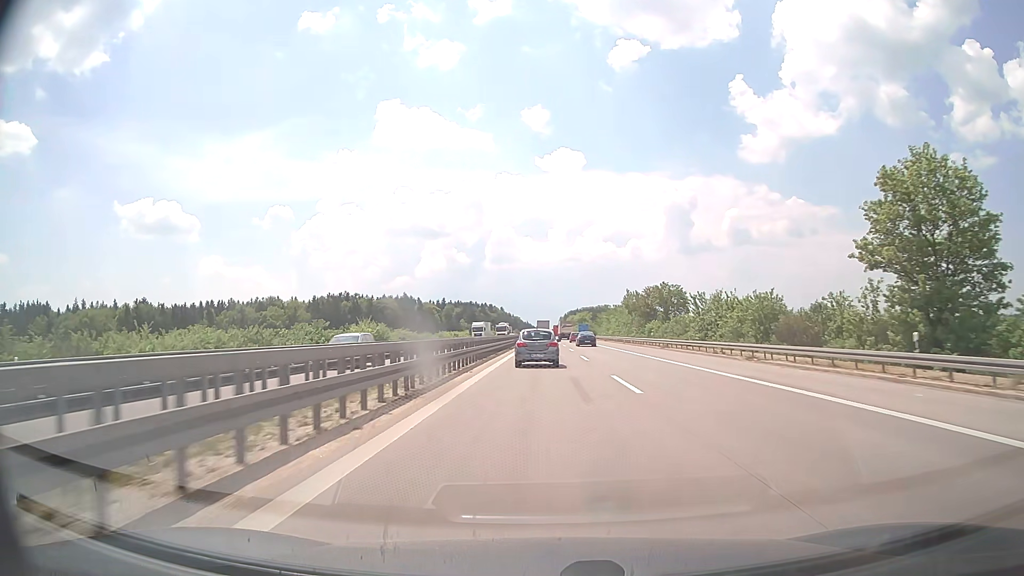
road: motorway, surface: concrete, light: Day
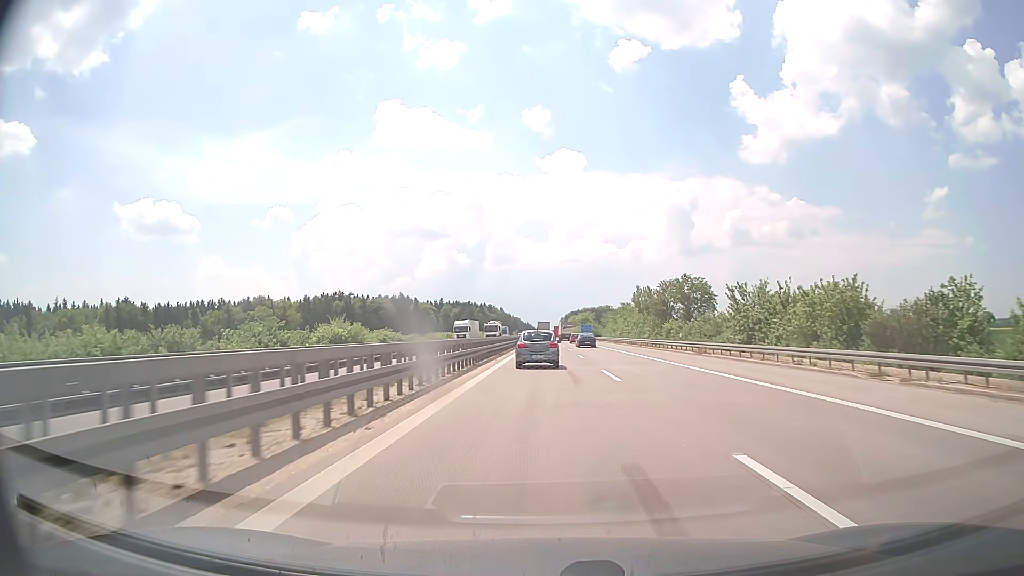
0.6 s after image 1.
(0.0, +13.6) m; 0°
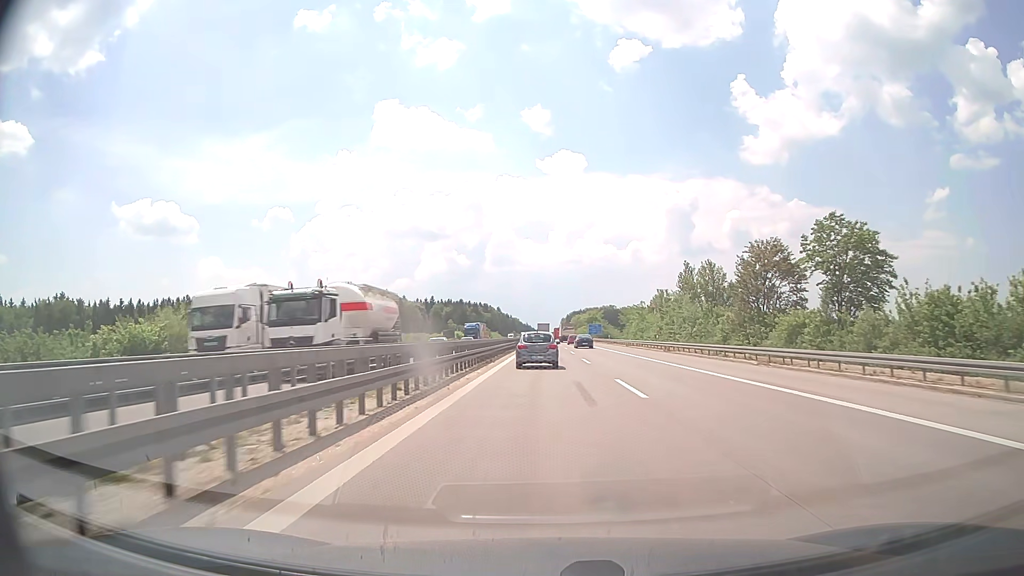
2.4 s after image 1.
(0.0, +40.8) m; 0°
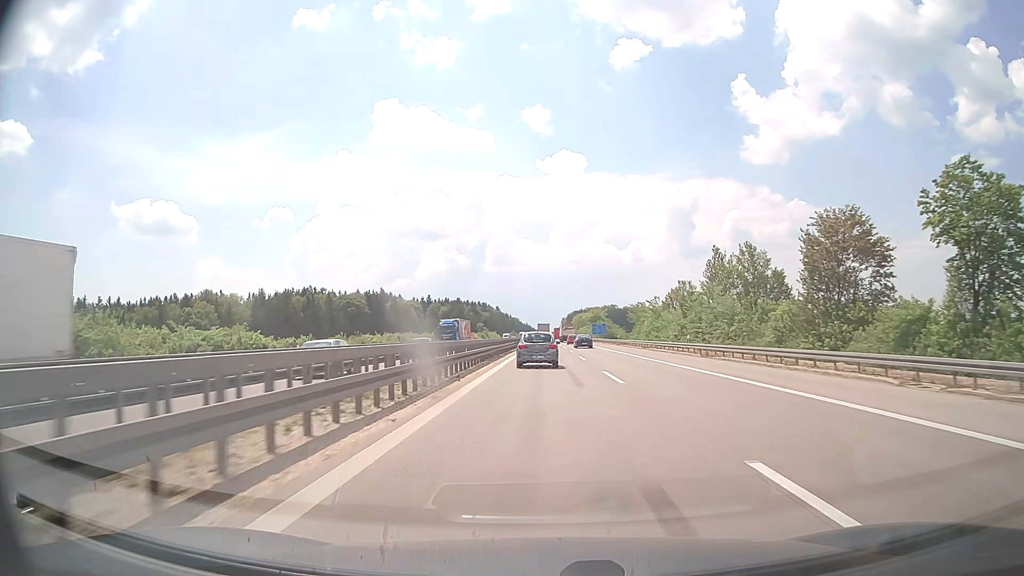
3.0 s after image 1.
(0.0, +13.7) m; 0°
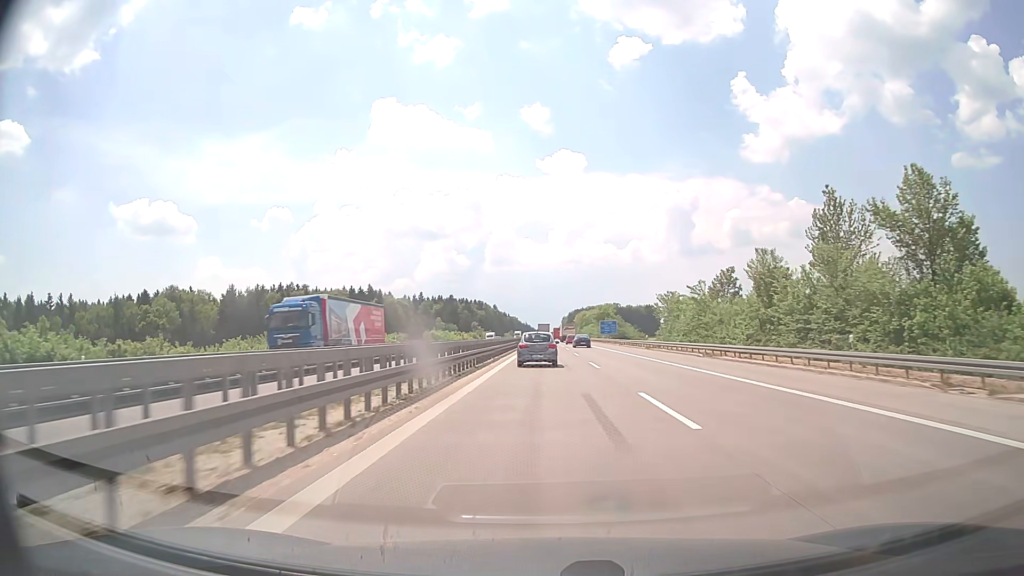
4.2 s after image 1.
(0.0, +27.3) m; 0°
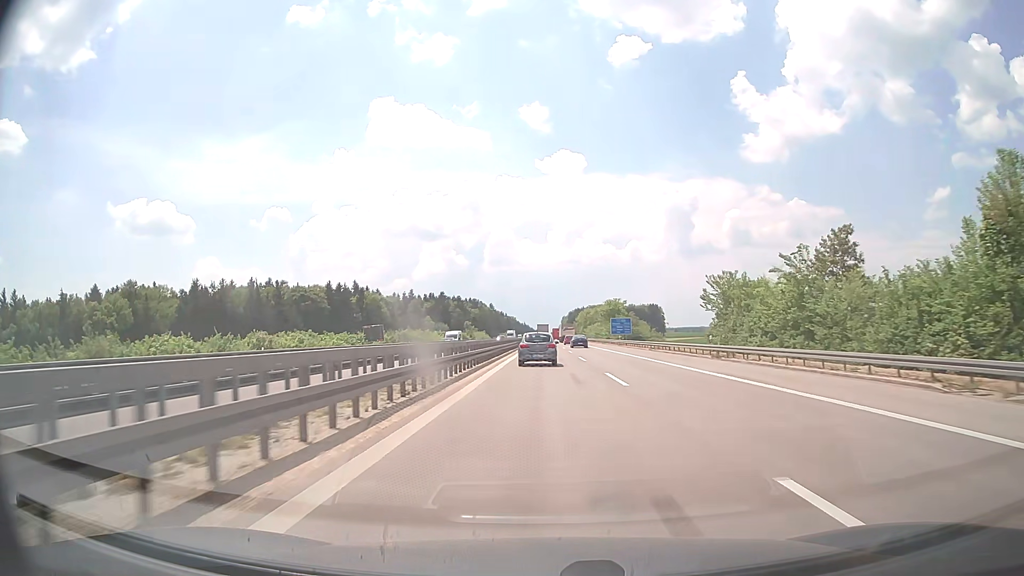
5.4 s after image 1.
(0.0, +27.6) m; 0°
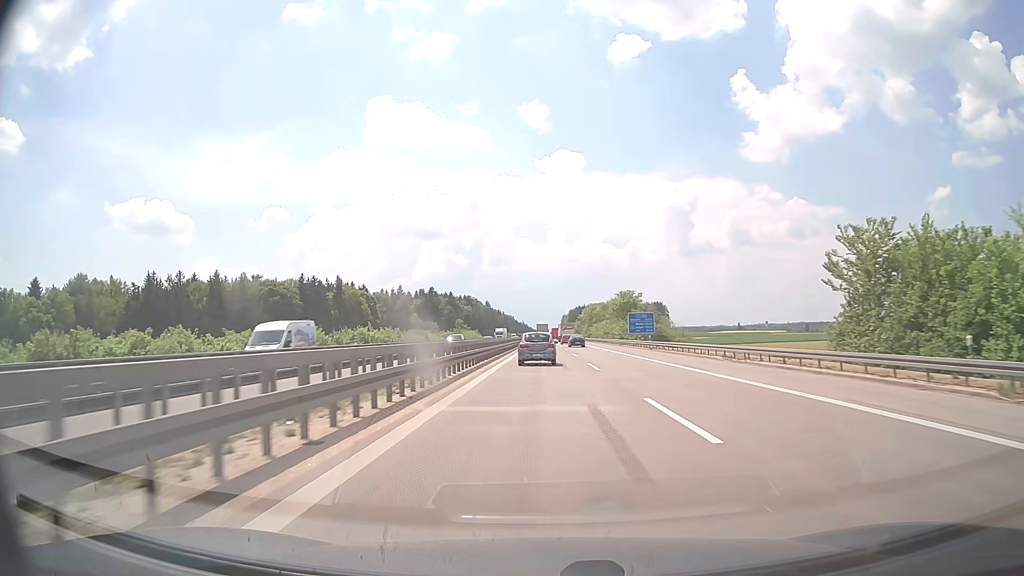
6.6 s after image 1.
(0.0, +27.9) m; 0°
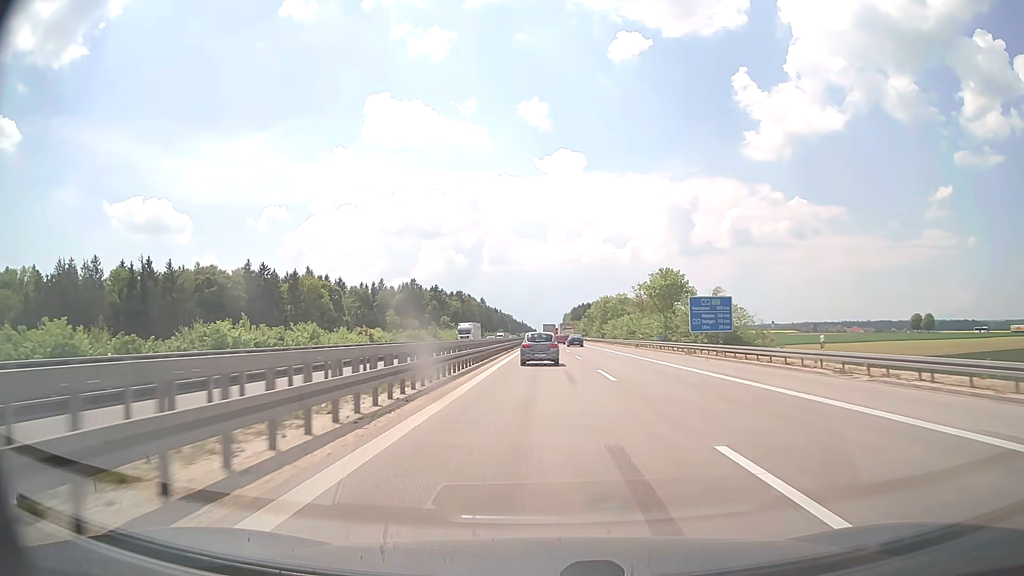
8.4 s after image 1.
(0.0, +42.4) m; 0°
(0, +10) (0, +20) (0, +30) (0, +40) (0, +50) (0, +60) (0, +70) (0, +80) (0, +90) (0, +100) m
